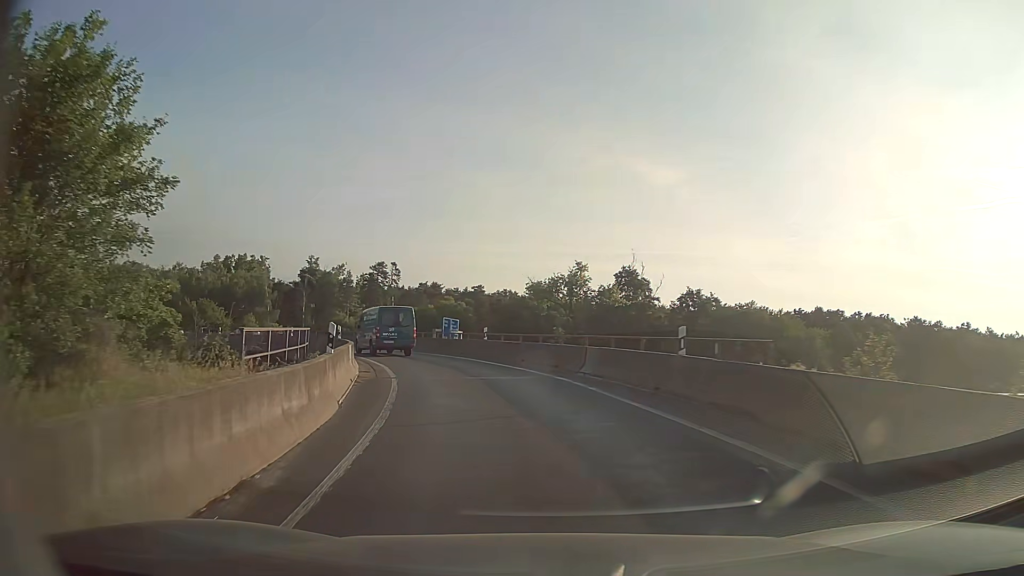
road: motorway_link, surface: asphalt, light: Day
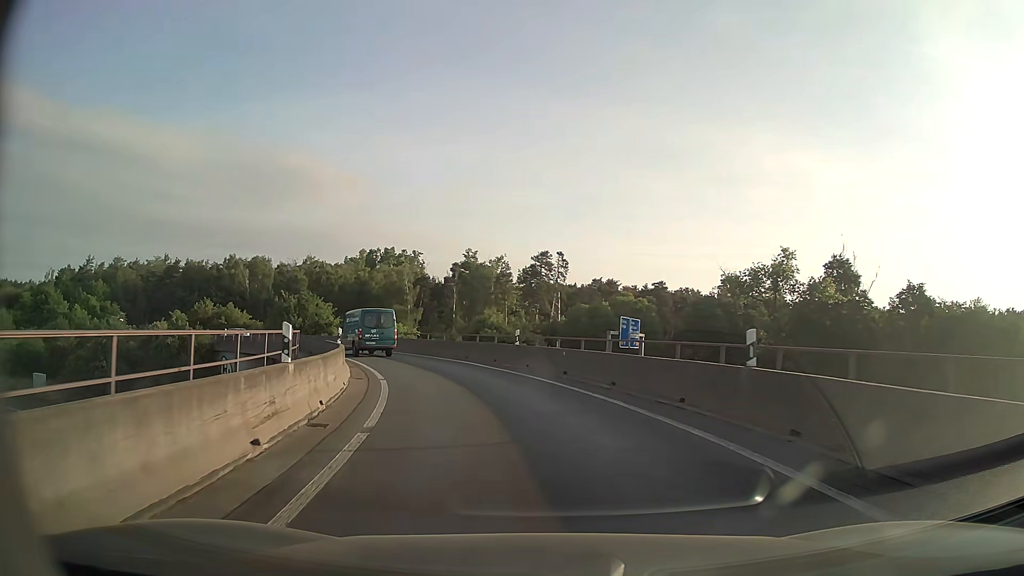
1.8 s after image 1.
(-2.8, +20.5) m; -15°
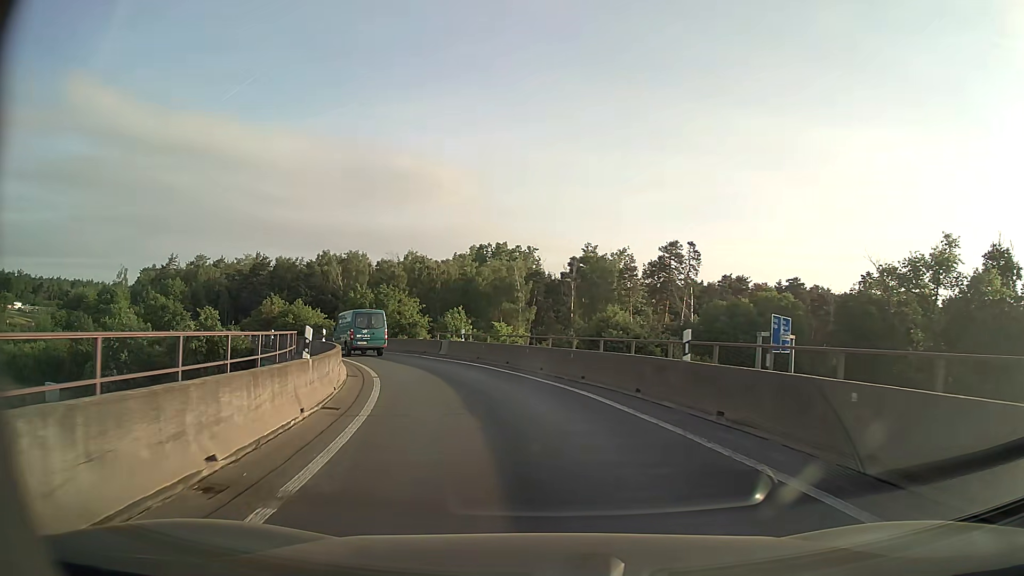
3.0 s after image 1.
(-1.1, +13.4) m; -10°
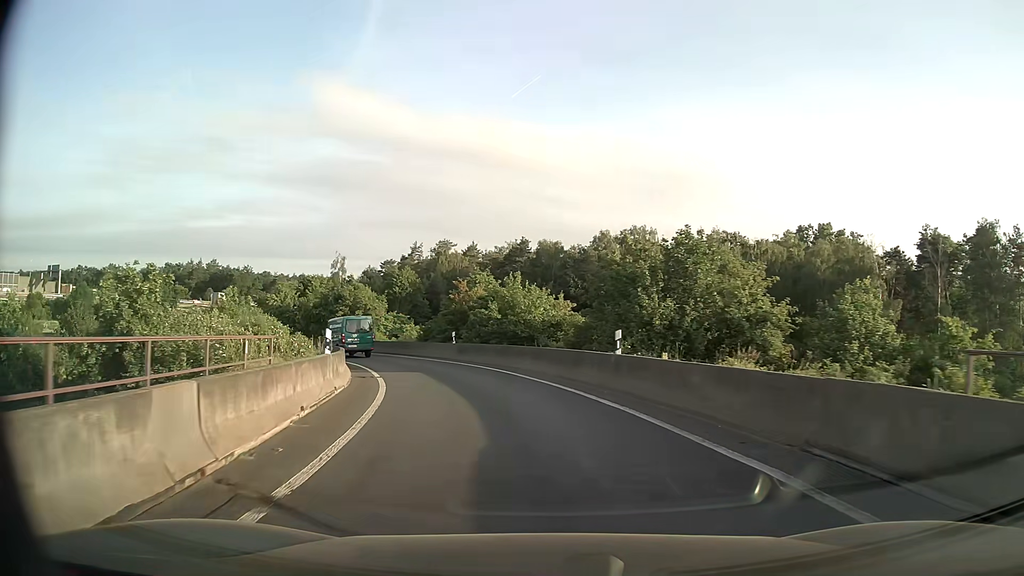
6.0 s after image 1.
(-7.3, +32.1) m; -25°
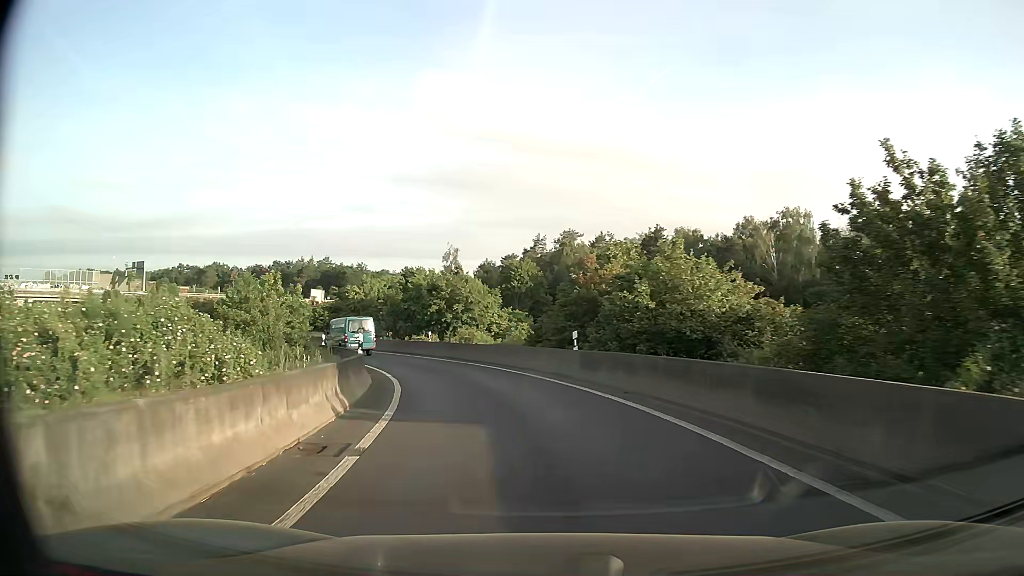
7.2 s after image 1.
(-1.3, +13.4) m; -11°
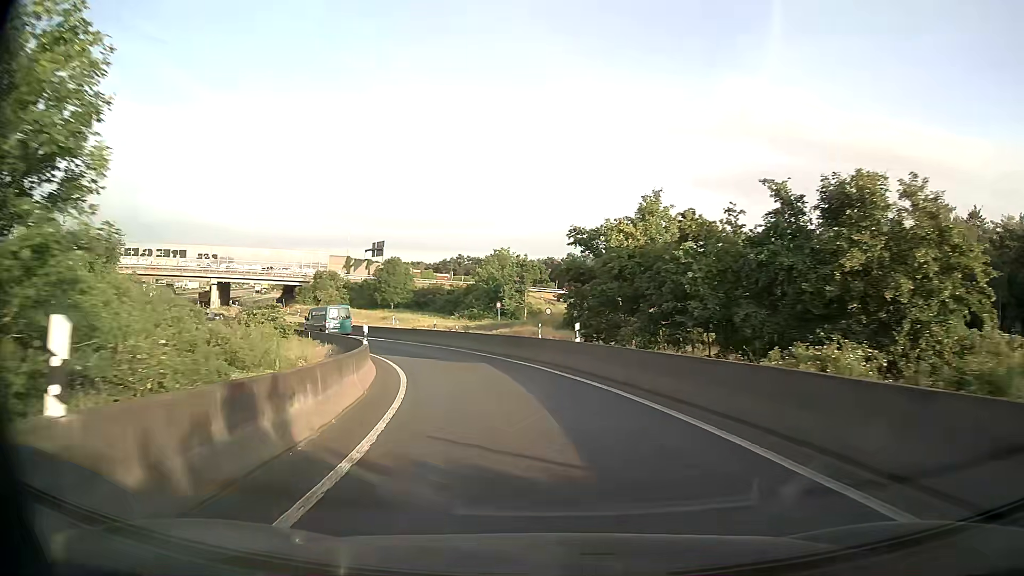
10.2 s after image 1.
(-7.5, +34.1) m; -26°
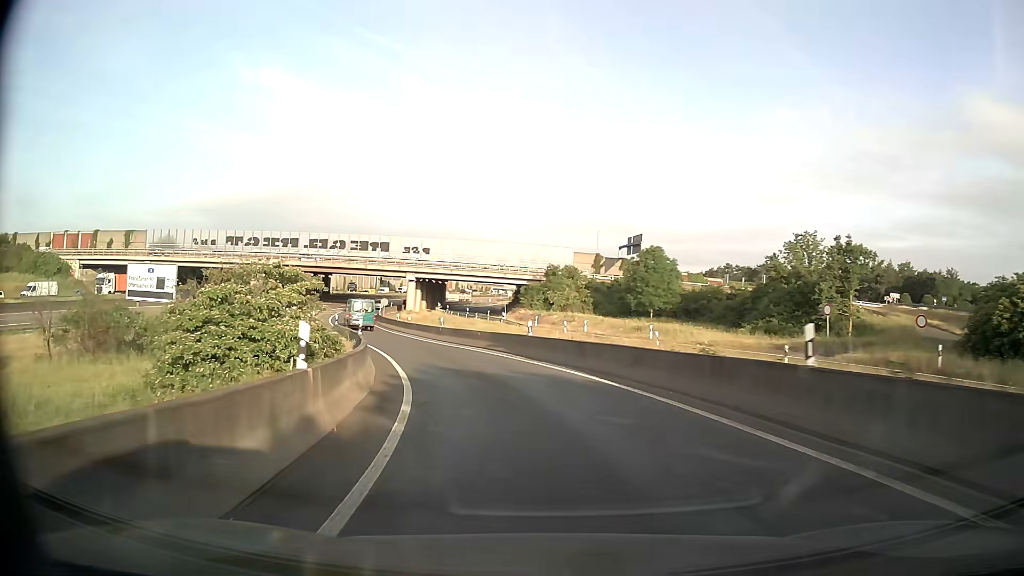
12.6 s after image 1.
(-5.8, +29.8) m; -22°
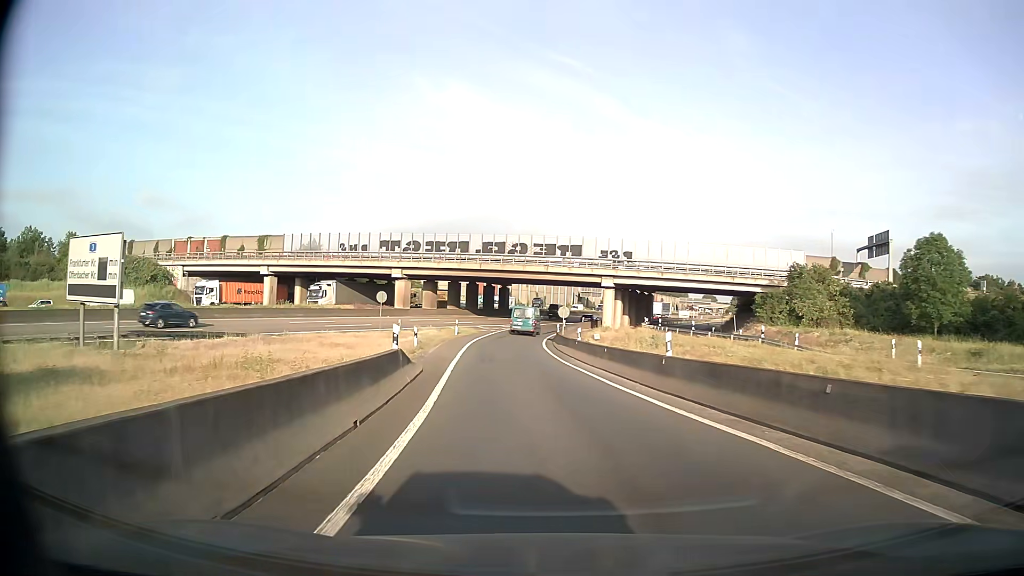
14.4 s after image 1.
(-3.6, +23.9) m; -17°
(0, +10) (-1, +20) (-2, +30) (-3, +40) (-2, +50) (-2, +60) (-1, +70) (+1, +80) (+4, +89) (+7, +99) m
